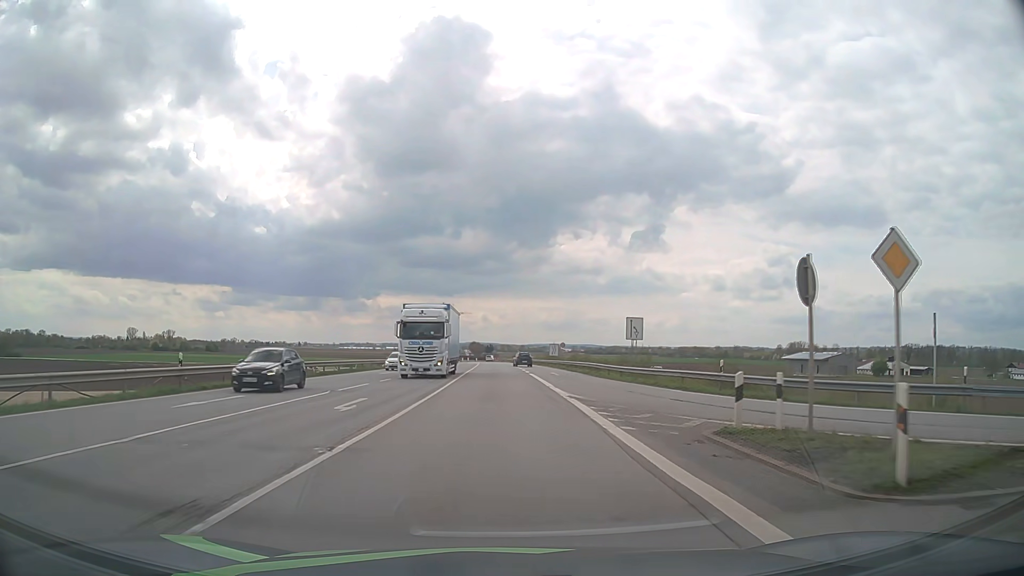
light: Day
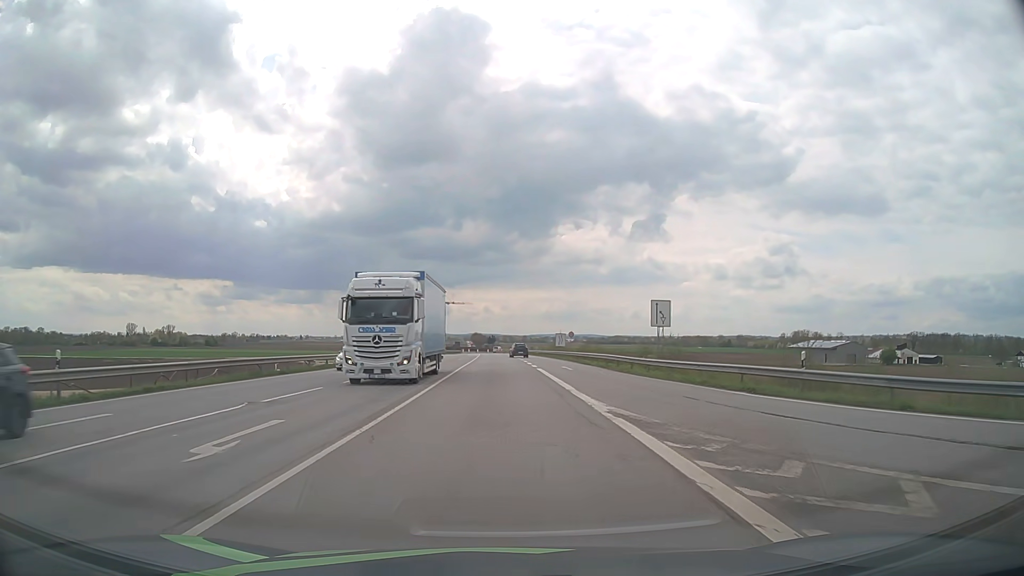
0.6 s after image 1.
(0.0, +7.8) m; 0°
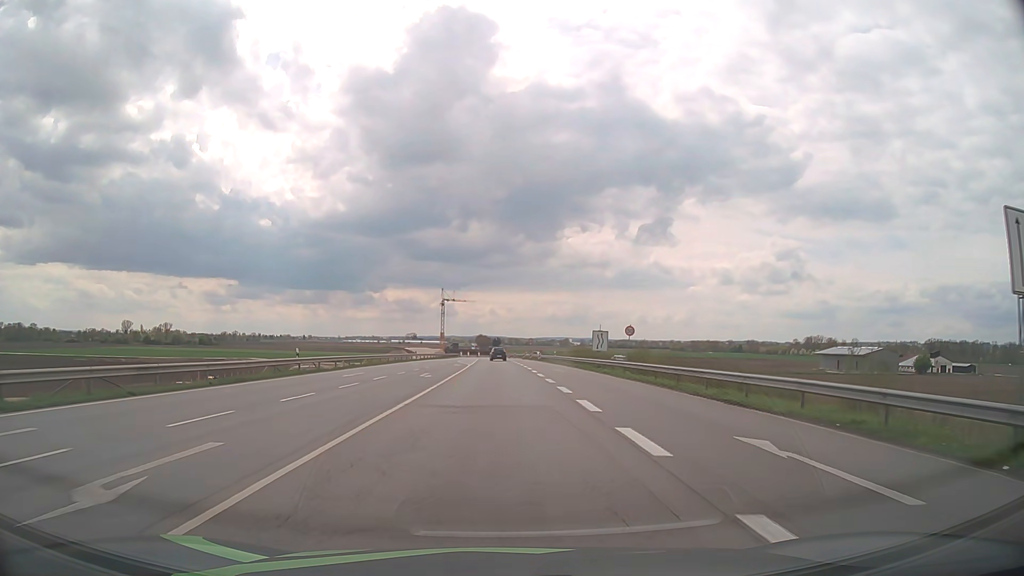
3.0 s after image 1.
(-0.2, +31.2) m; -1°
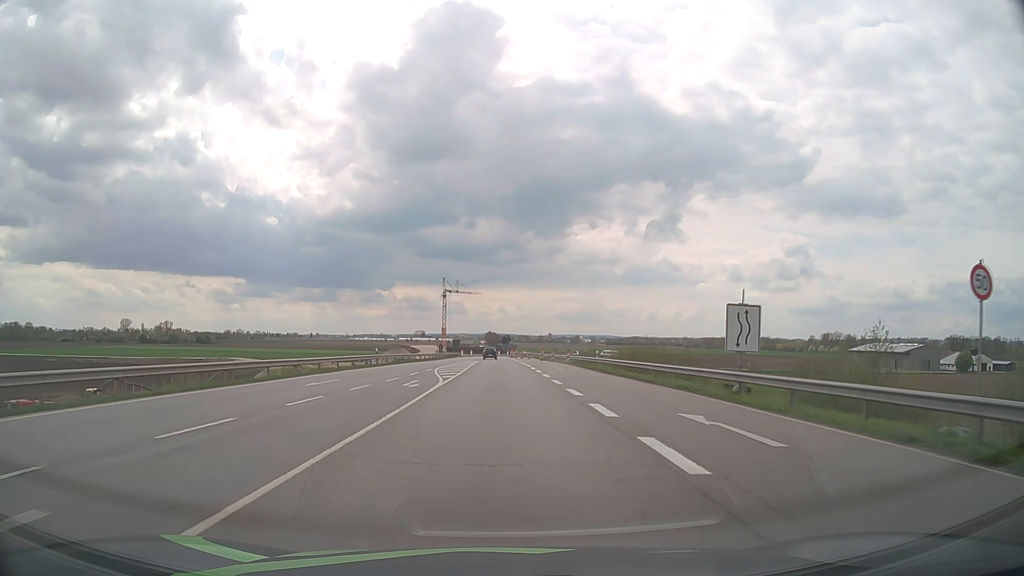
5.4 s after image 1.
(-0.3, +31.3) m; -1°
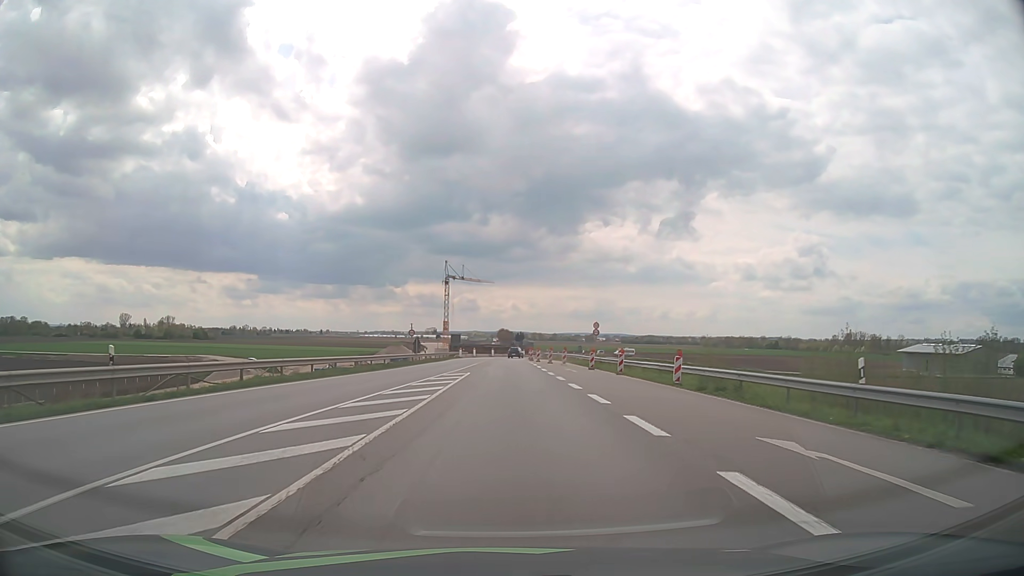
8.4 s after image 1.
(-0.3, +38.9) m; -1°
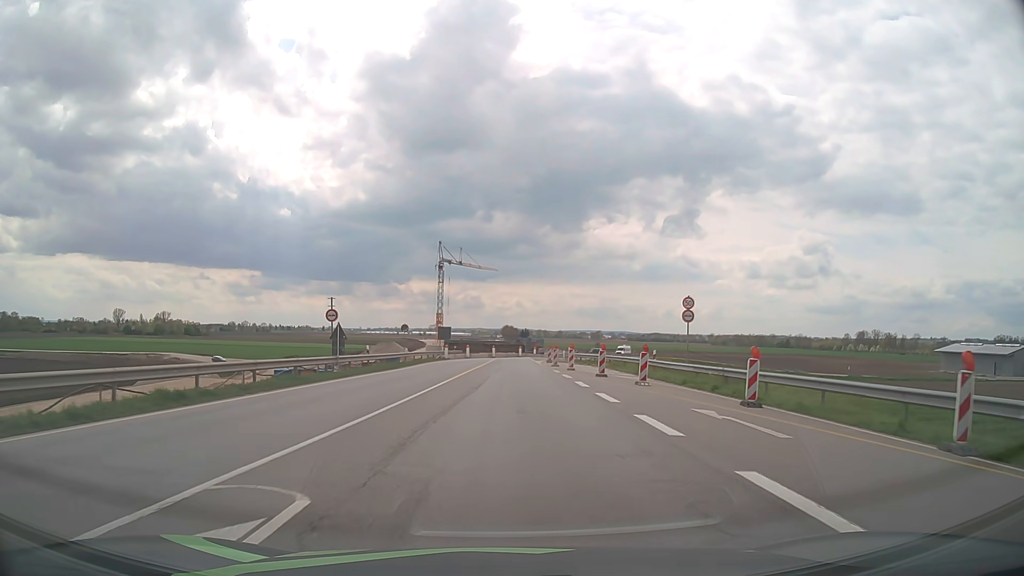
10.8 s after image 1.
(-0.2, +29.9) m; -1°
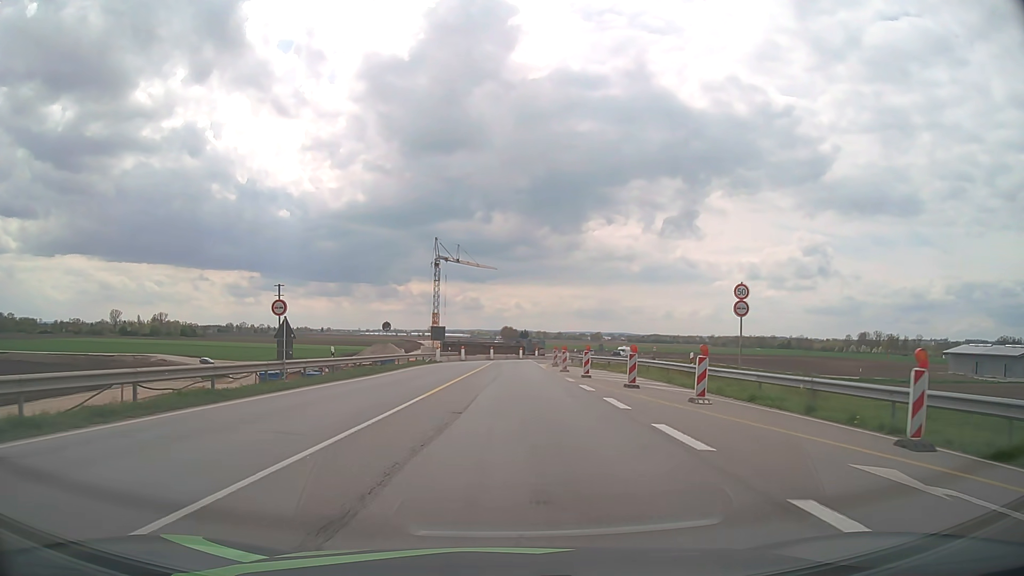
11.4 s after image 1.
(0.0, +7.5) m; 0°
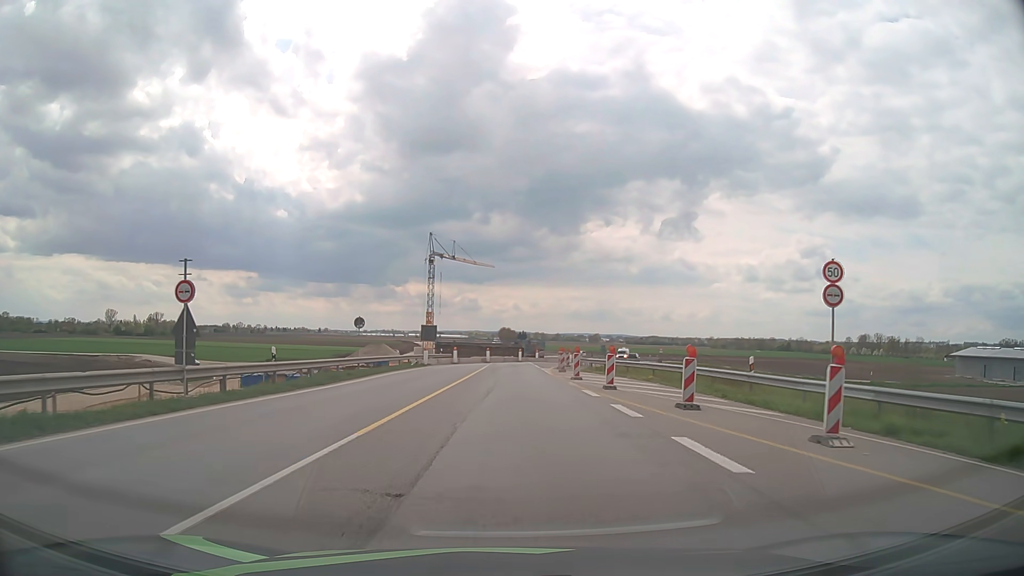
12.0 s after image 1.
(0.0, +7.5) m; 0°
(0, +10) (0, +20) (0, +30) (0, +40) (+1, +50) (+3, +60) (+6, +69) (+10, +79) (+13, +88) (+17, +97) m
